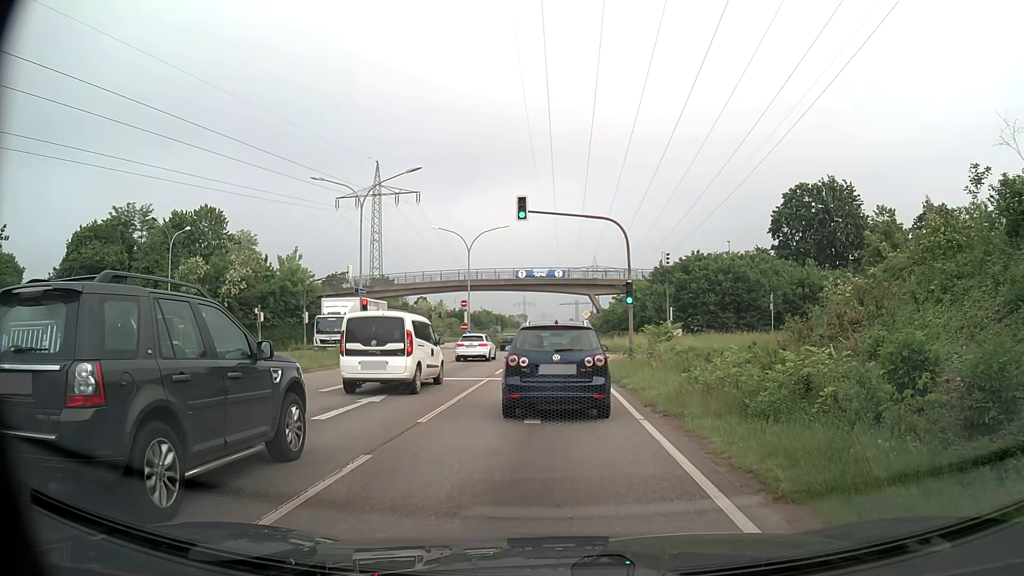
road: primary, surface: asphalt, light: Day
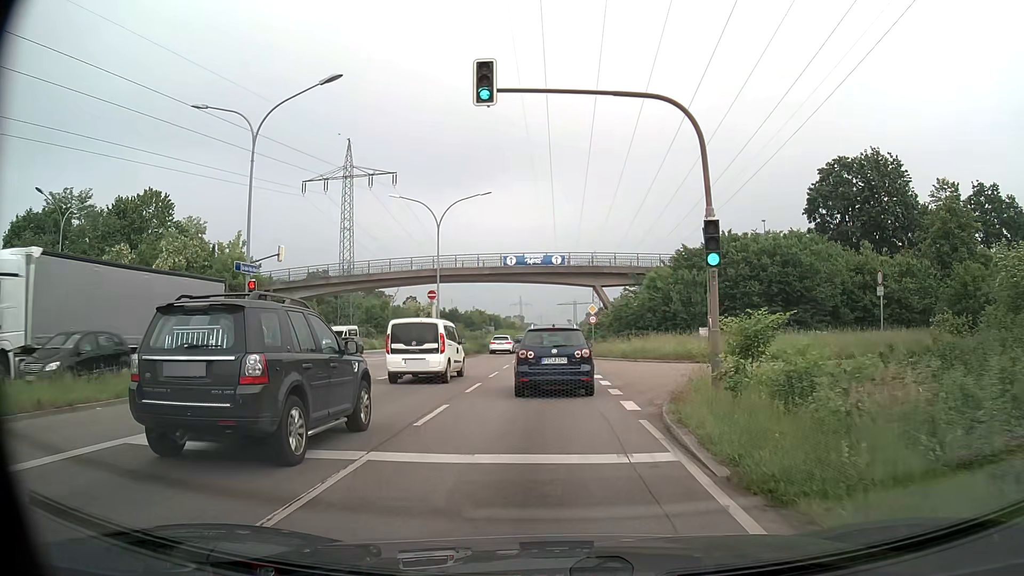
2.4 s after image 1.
(0.0, +13.8) m; 0°
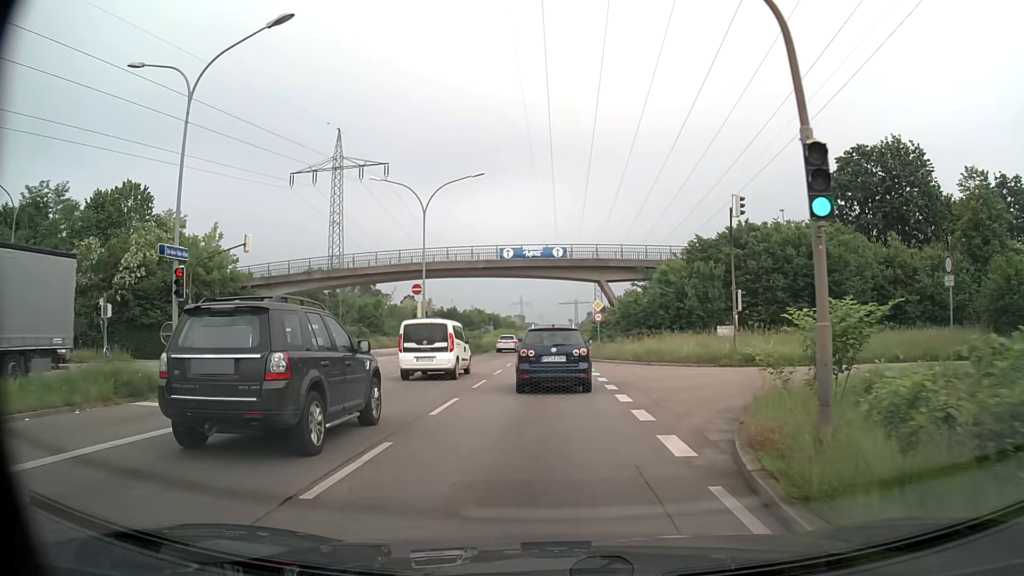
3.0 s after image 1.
(0.0, +4.9) m; 0°
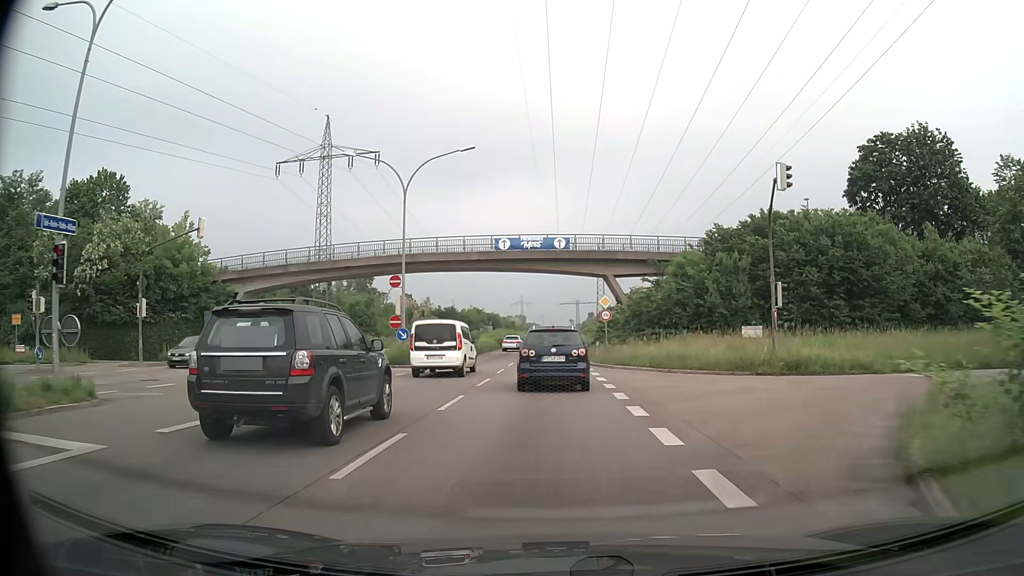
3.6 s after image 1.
(0.0, +5.3) m; 0°
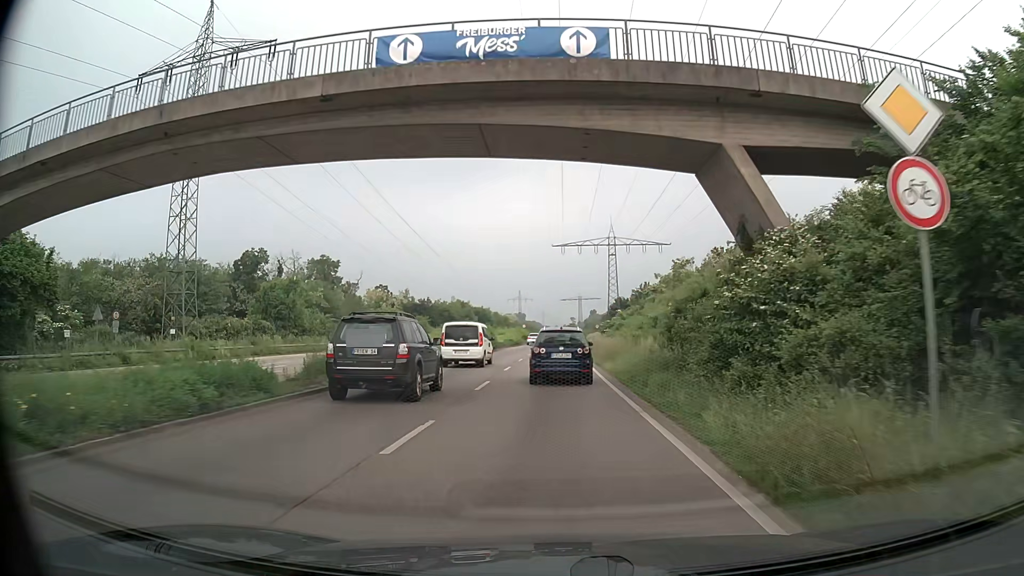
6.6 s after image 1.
(-0.1, +32.0) m; 0°
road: trunk
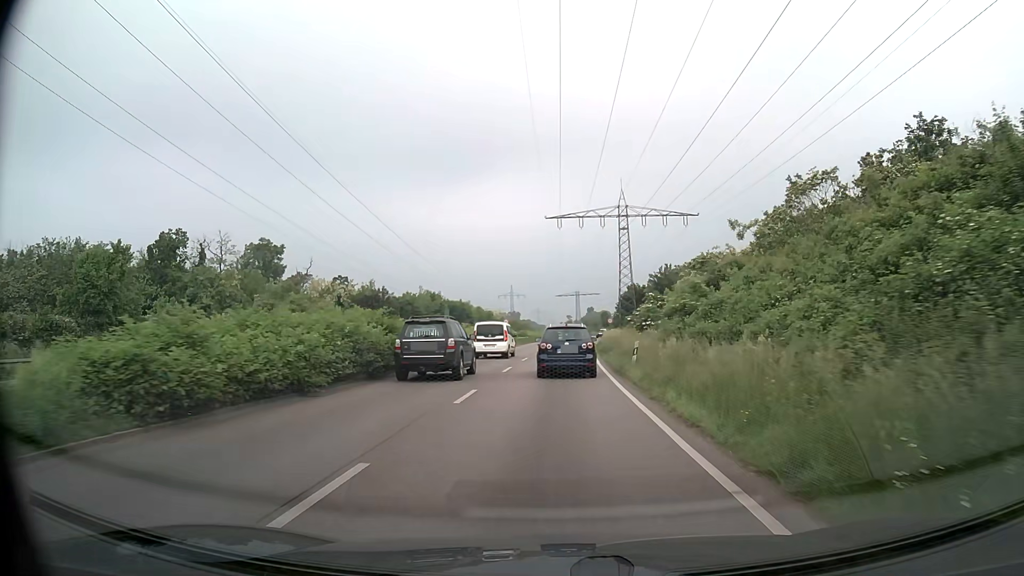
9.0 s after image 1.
(+0.3, +31.2) m; +1°
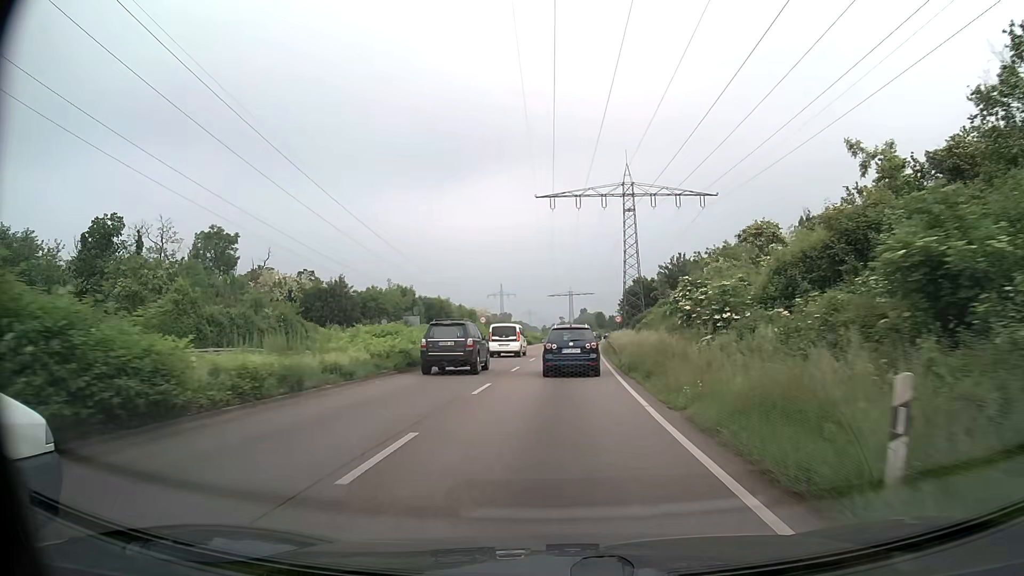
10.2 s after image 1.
(+0.1, +17.0) m; +1°
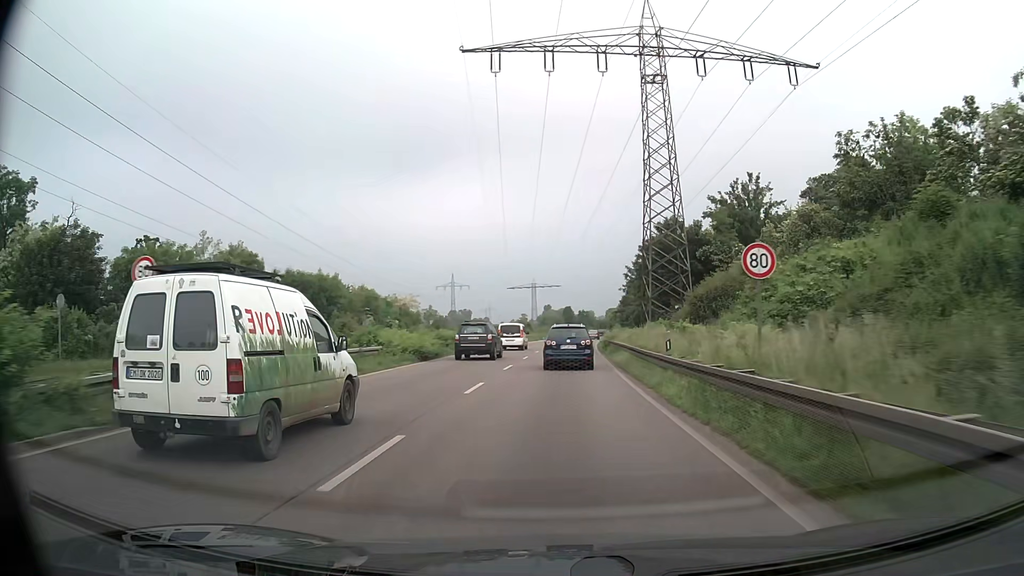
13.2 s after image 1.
(+1.2, +45.5) m; +3°
(0, +10) (0, +20) (0, +30) (+1, +40) (+1, +50) (+2, +60) (+2, +70) (+3, +80) (+4, +90) (+5, +100) m
